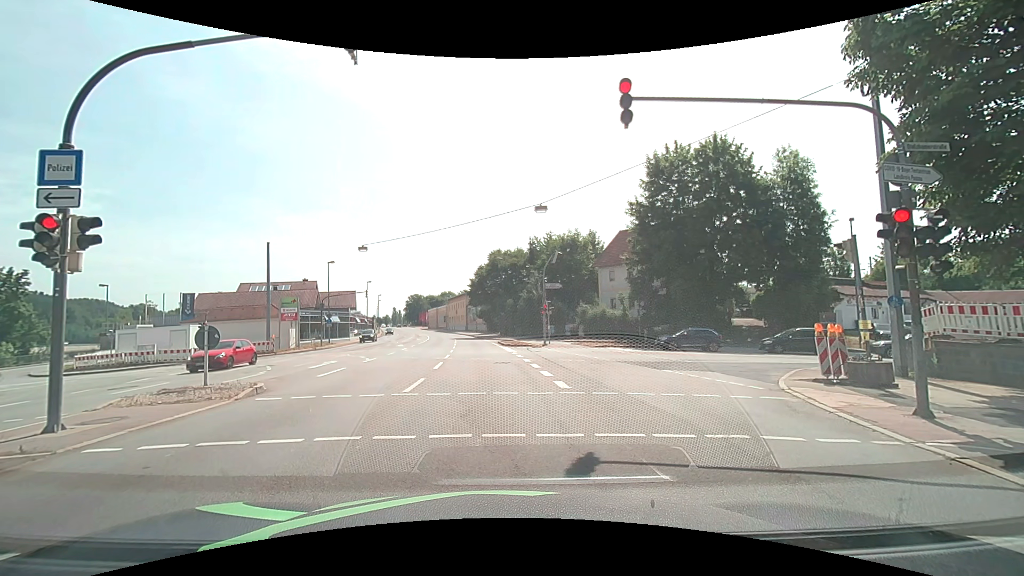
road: primary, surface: asphalt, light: Day
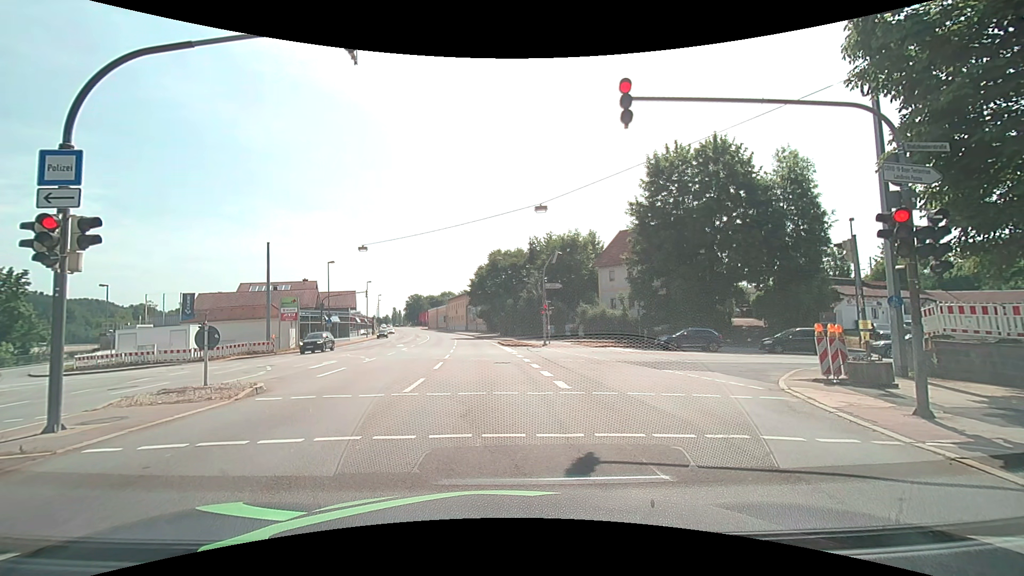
(0.0, 0.0) m; 0°
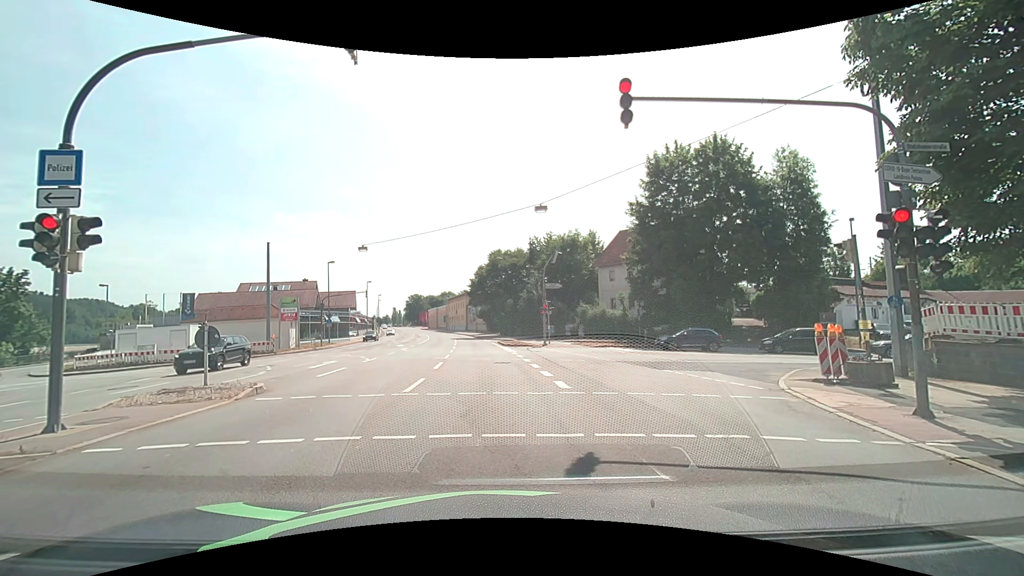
(0.0, 0.0) m; 0°
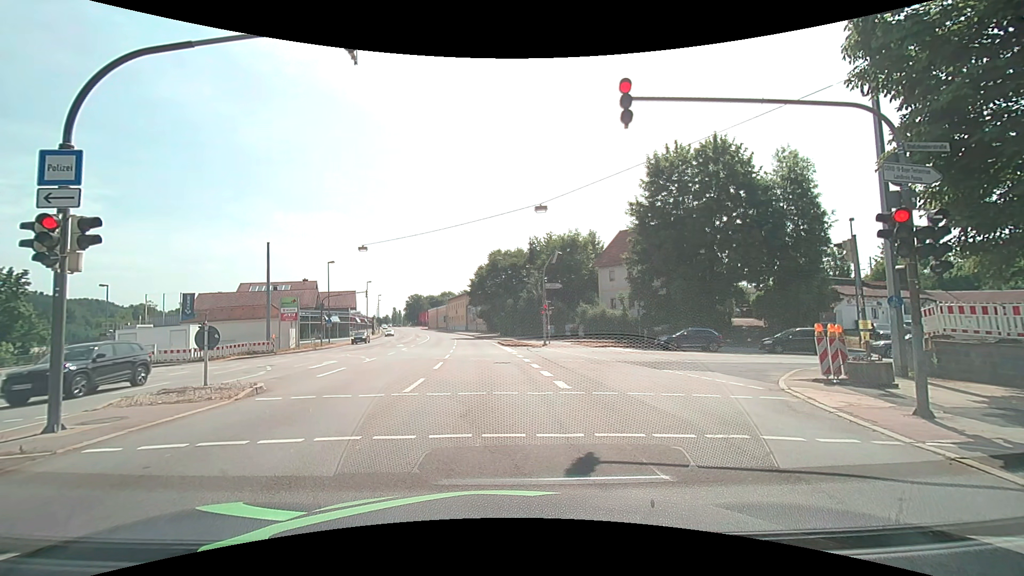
(0.0, 0.0) m; 0°
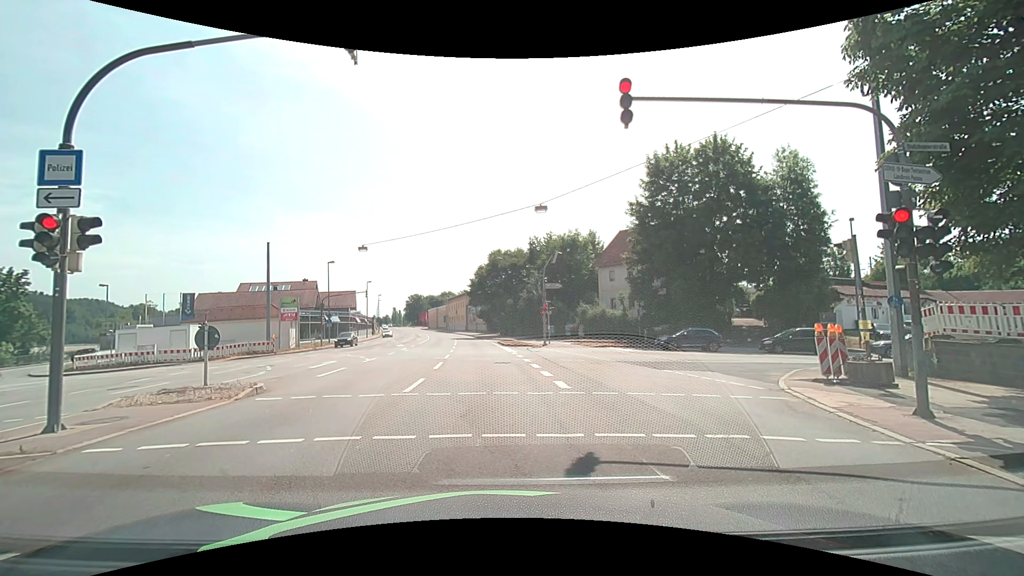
(0.0, 0.0) m; 0°
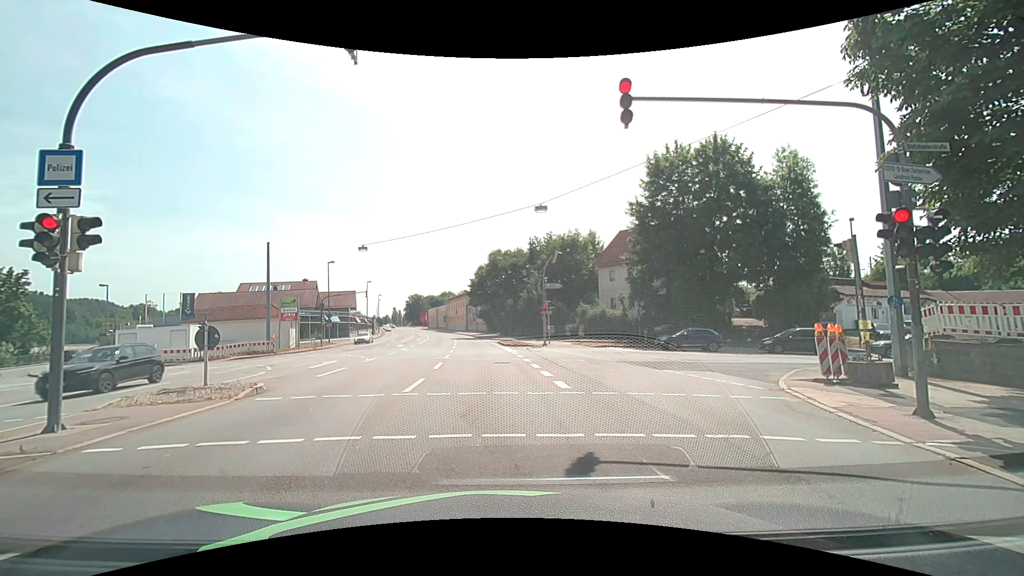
(0.0, 0.0) m; 0°
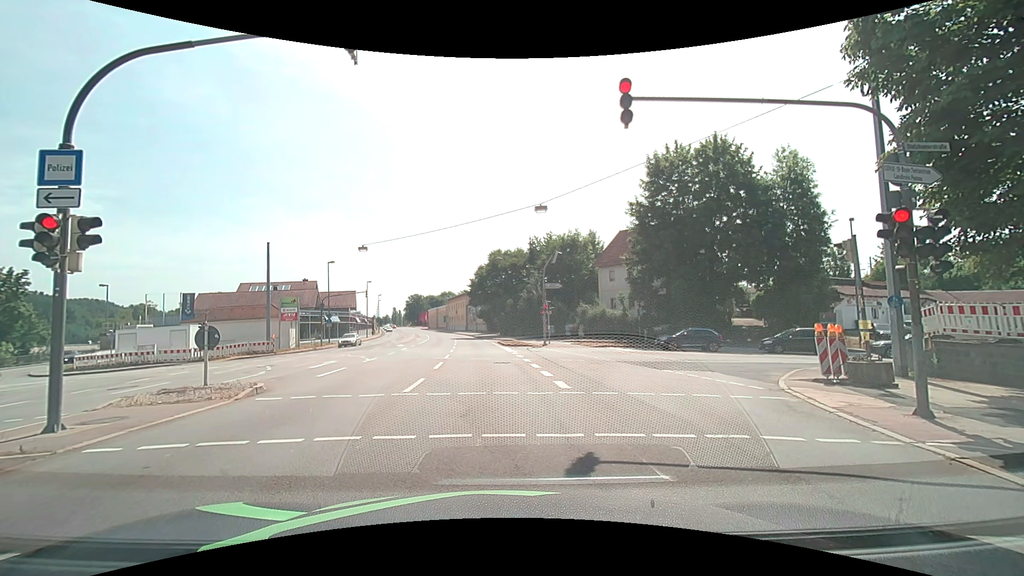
(0.0, 0.0) m; 0°
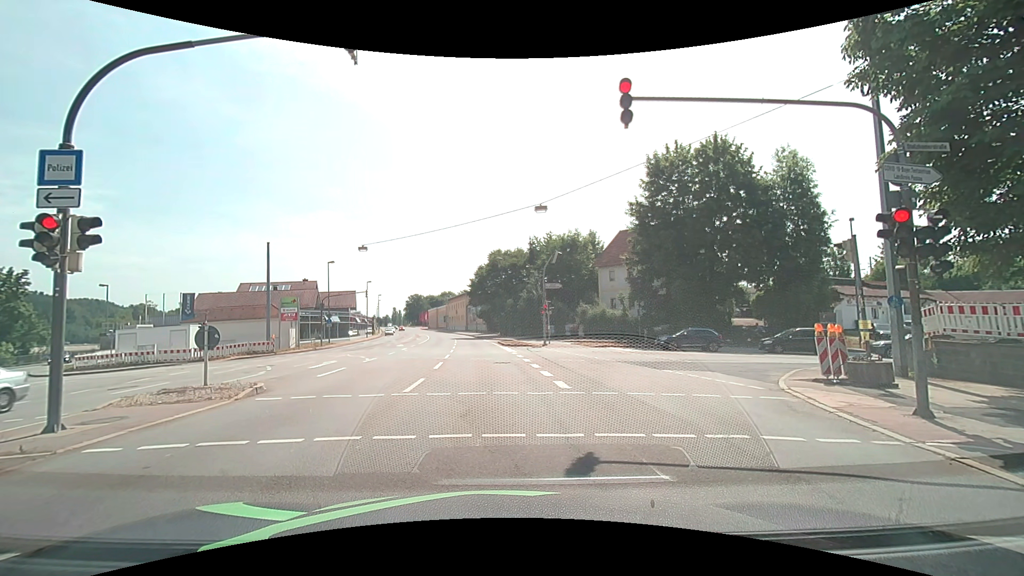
(0.0, 0.0) m; 0°
(0, +10) (-1, +20) (-1, +30) (-2, +40) (-3, +50) (-4, +60) (-5, +70) (-7, +80) (-9, +89) (-11, +99) m
